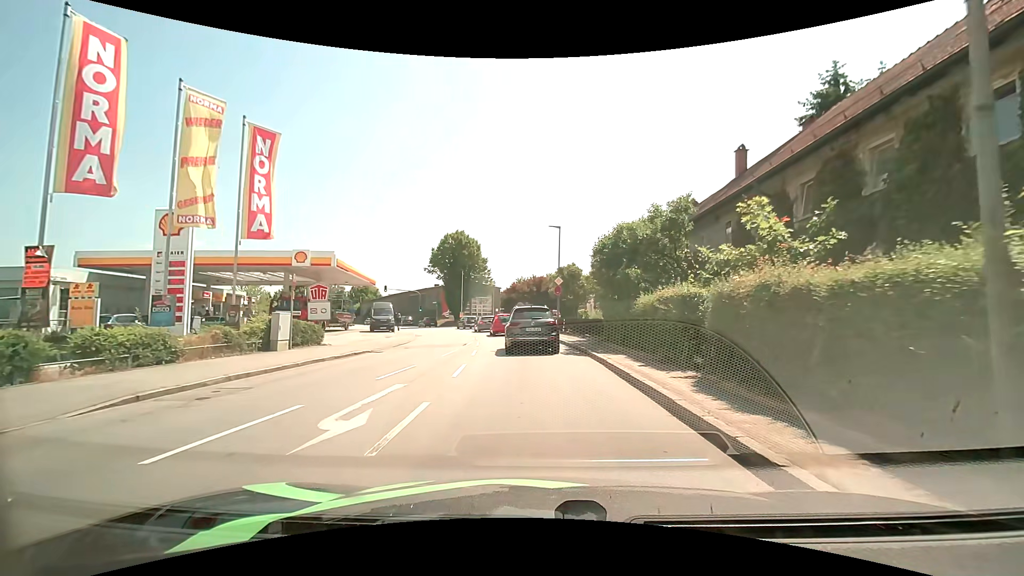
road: tertiary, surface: asphalt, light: Day
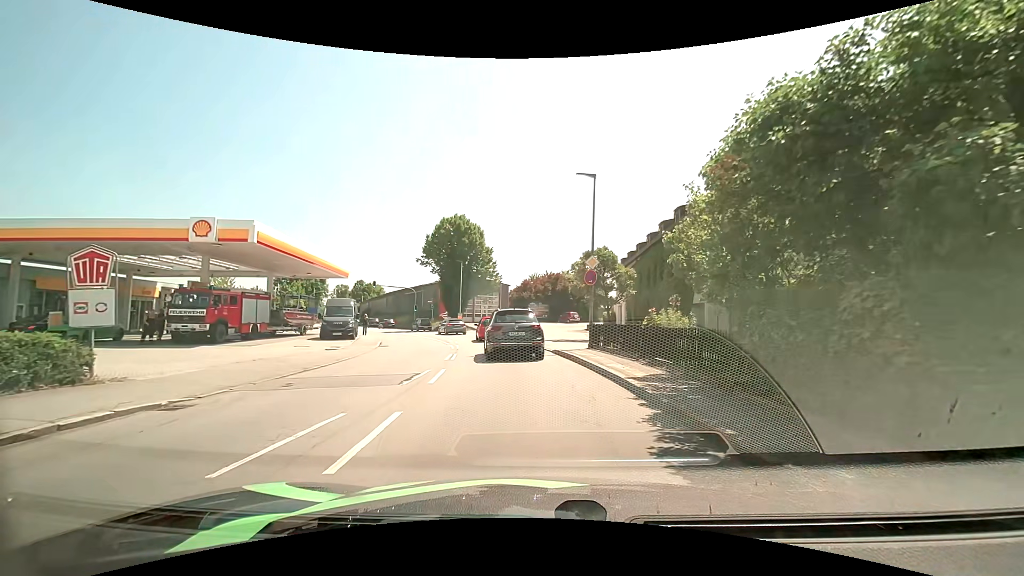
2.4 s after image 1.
(-0.1, +12.5) m; -1°
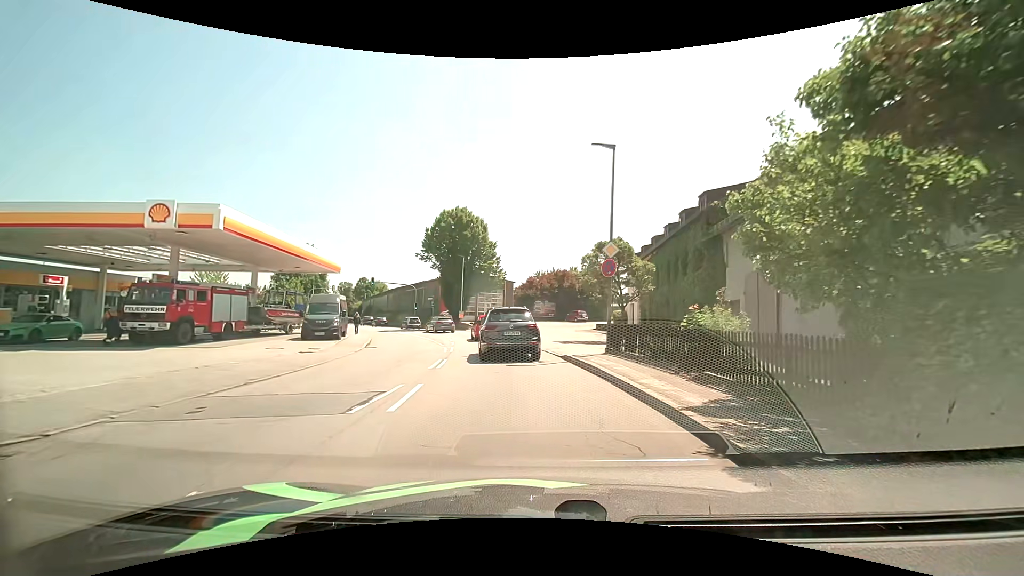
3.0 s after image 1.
(0.0, +3.3) m; 0°
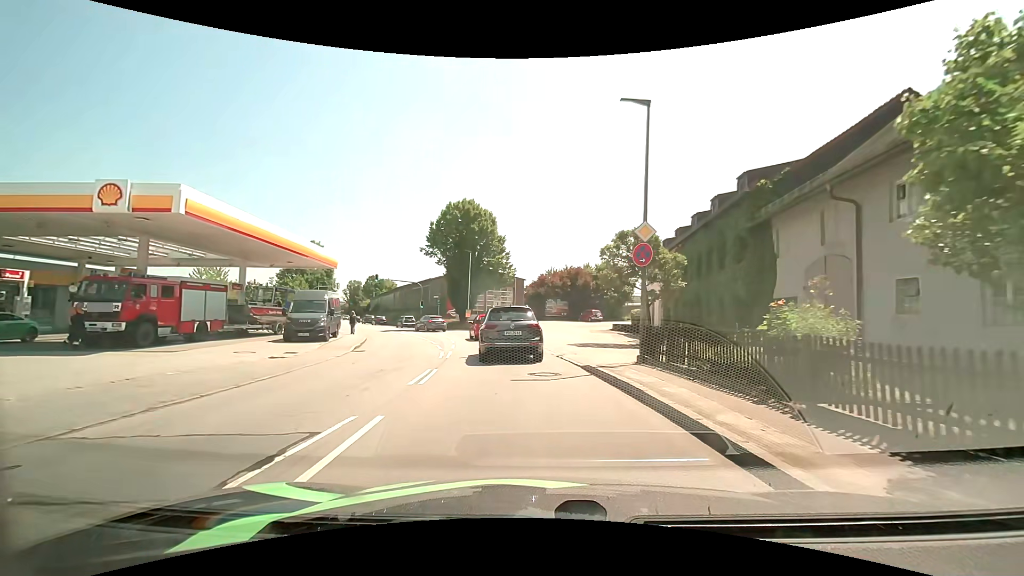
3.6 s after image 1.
(0.0, +3.3) m; -1°
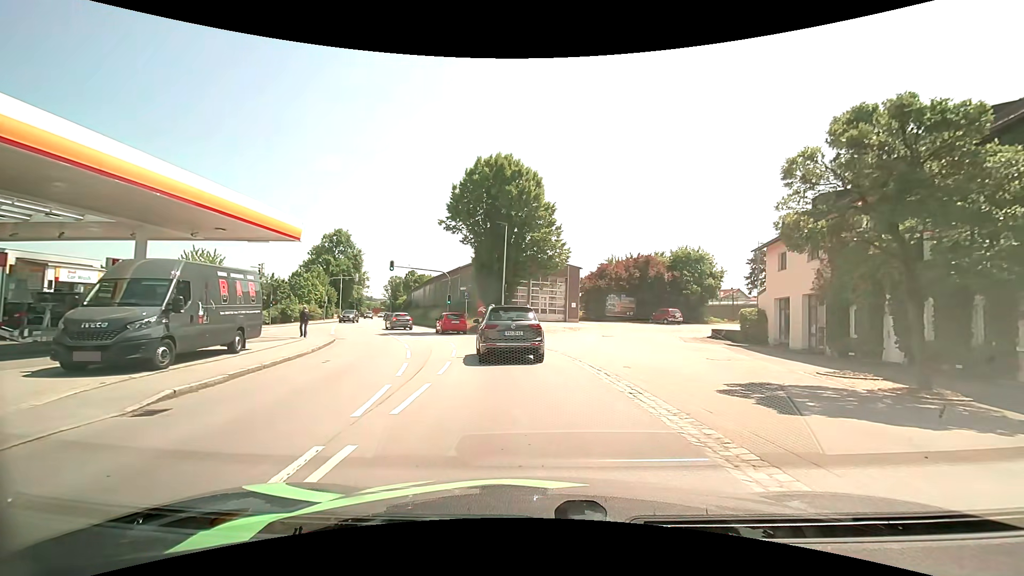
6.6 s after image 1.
(-0.7, +14.1) m; -6°
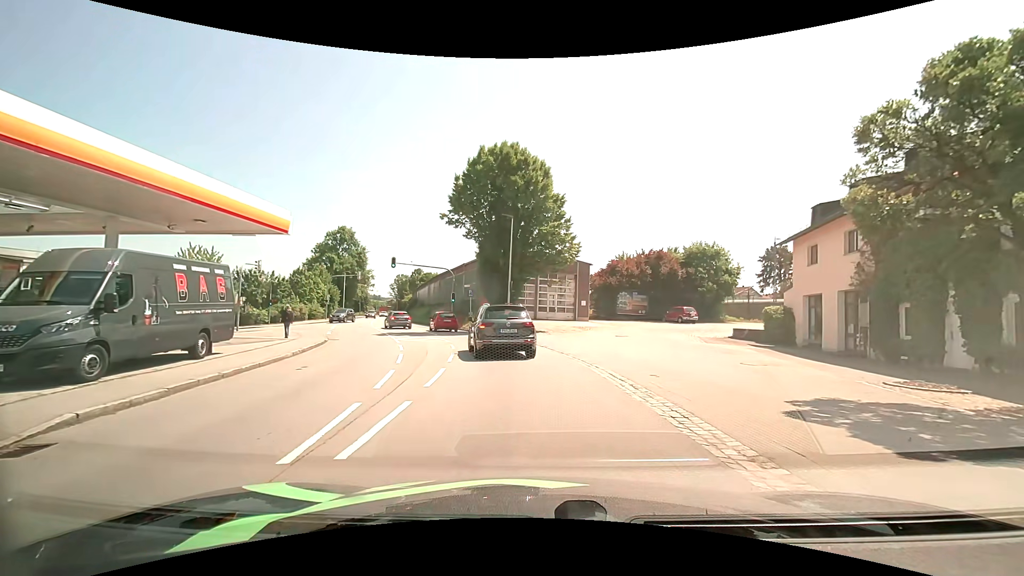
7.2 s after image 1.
(0.0, +2.1) m; +1°
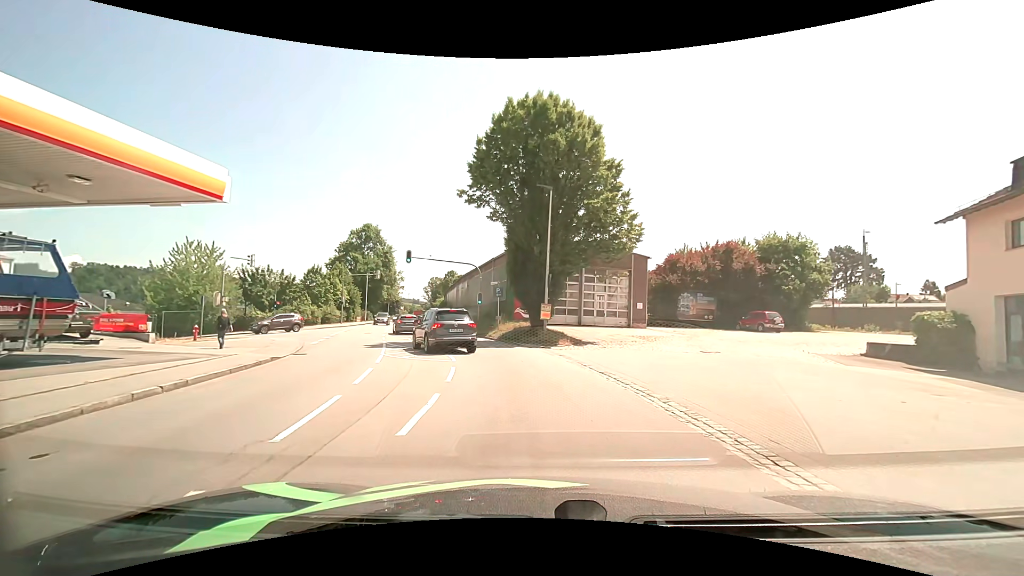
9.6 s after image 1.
(-0.5, +8.4) m; -5°
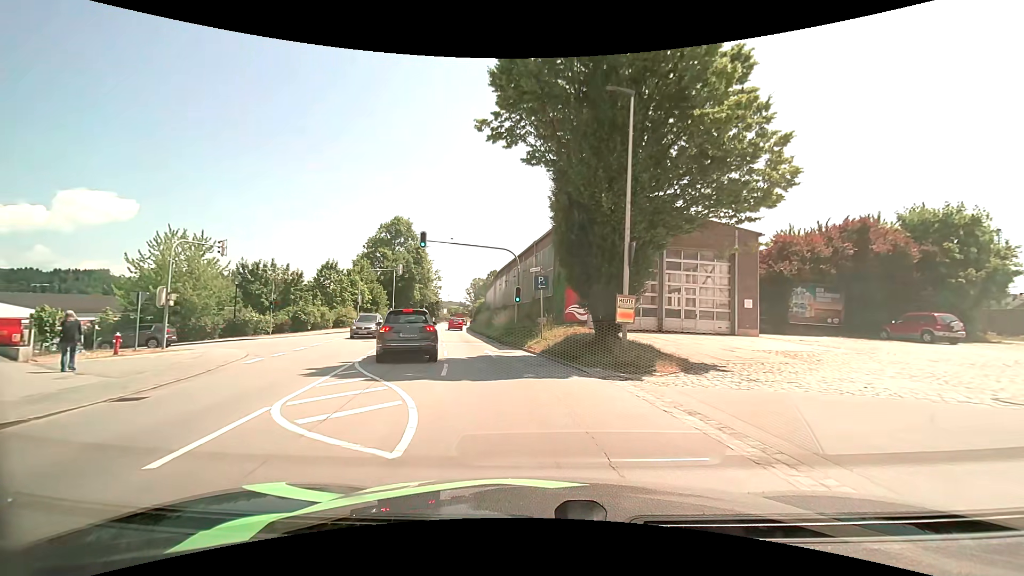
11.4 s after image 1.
(-0.5, +10.7) m; -5°
(0, +10) (-2, +20) (-3, +30) (-5, +40) (-7, +49) (-9, +59) (-11, +69) (-13, +79) (-14, +89) (-16, +99) m
